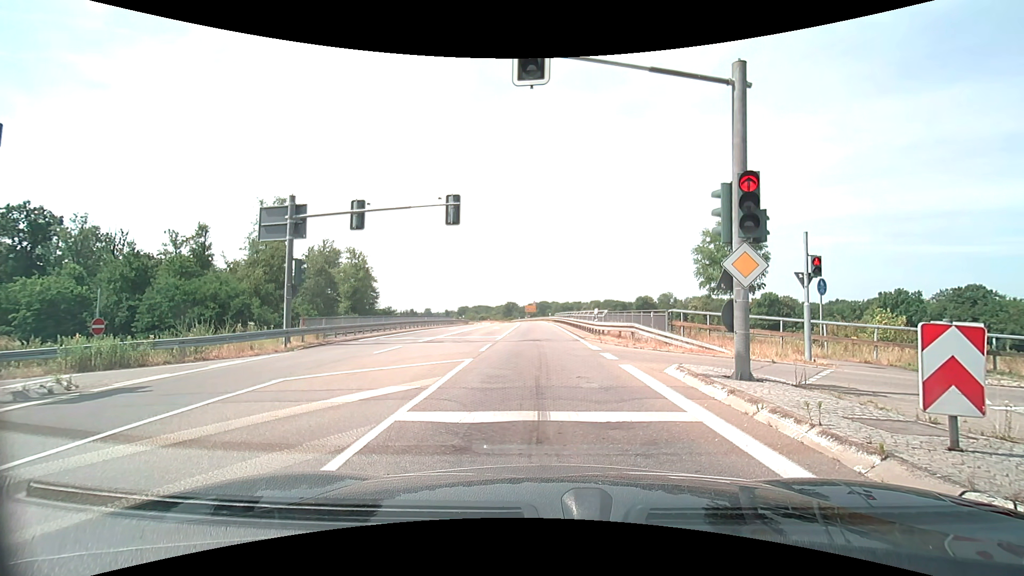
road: secondary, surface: asphalt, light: Day
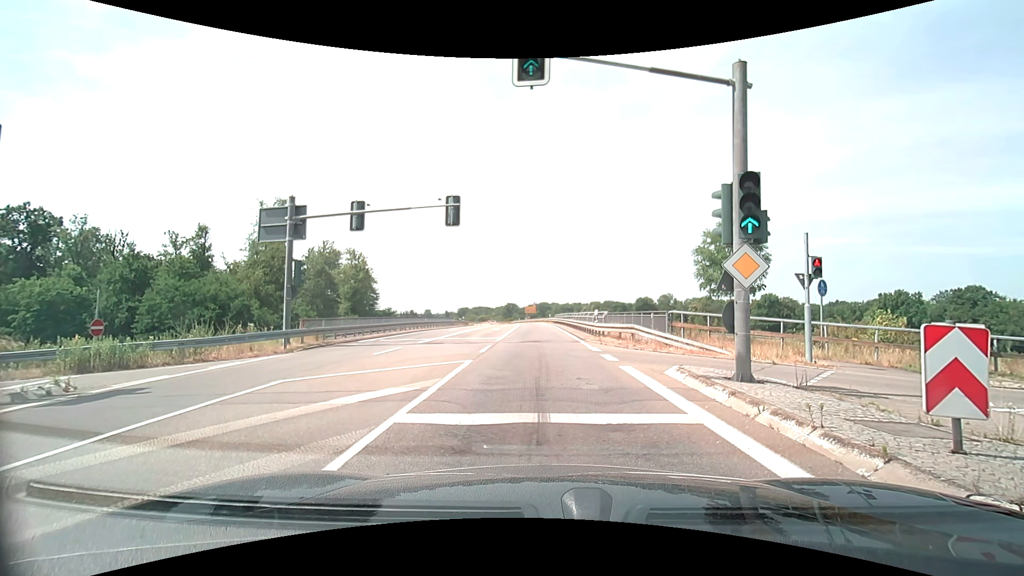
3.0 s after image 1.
(0.0, +0.1) m; 0°
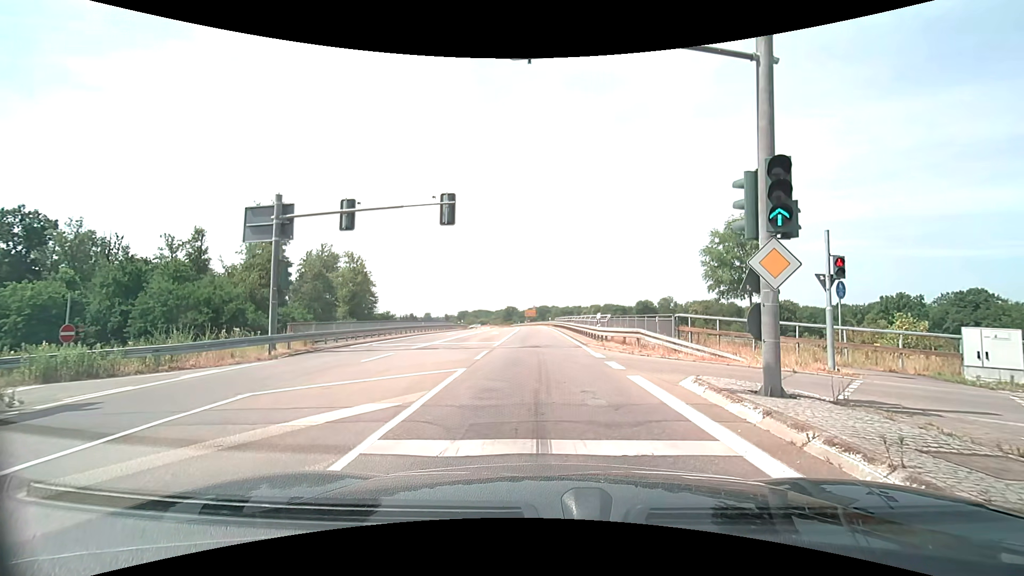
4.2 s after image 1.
(0.0, +1.2) m; -1°
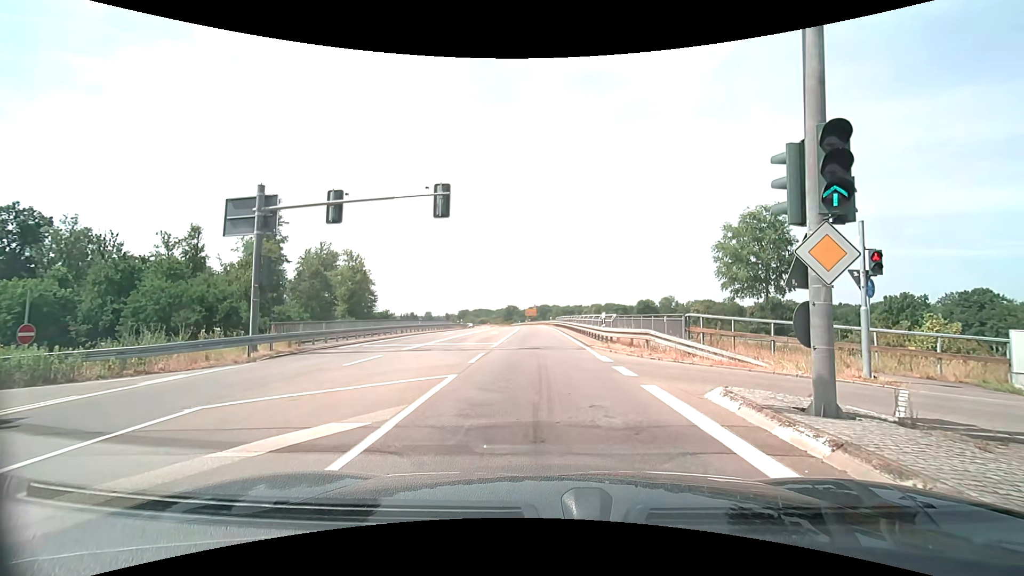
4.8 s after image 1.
(0.0, +1.5) m; 0°
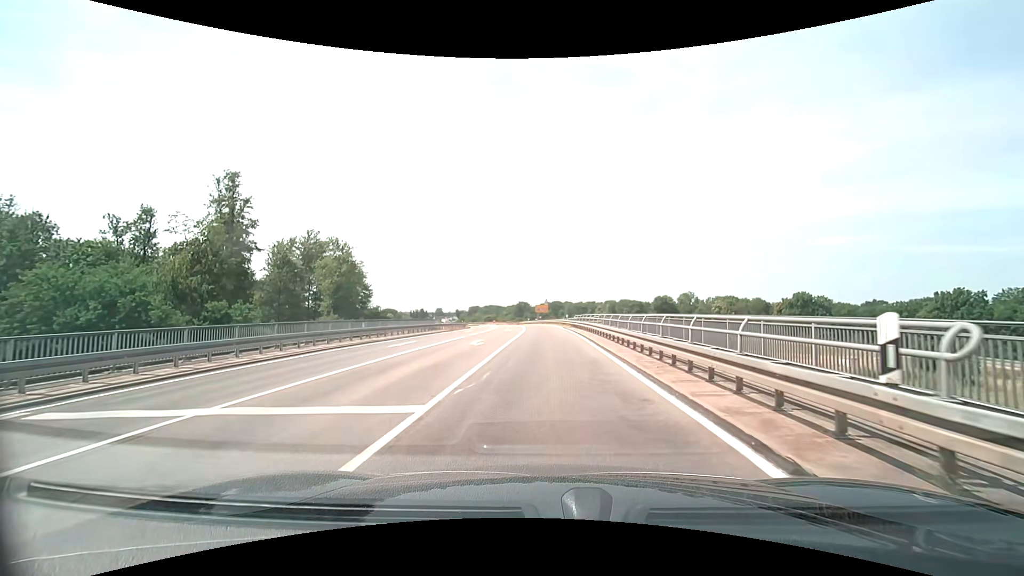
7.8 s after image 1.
(-0.2, +16.4) m; -2°
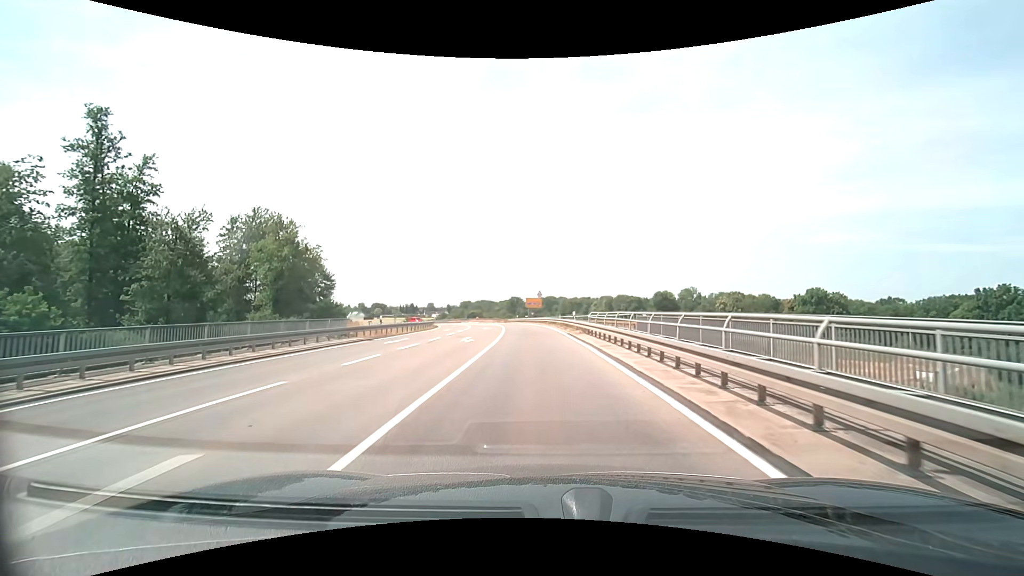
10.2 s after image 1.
(+0.3, +21.5) m; +2°
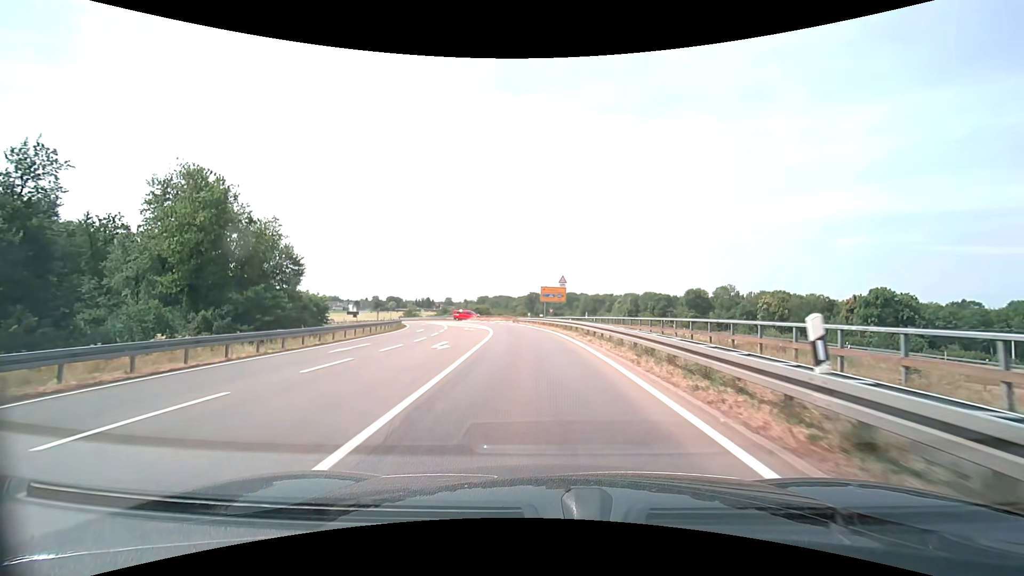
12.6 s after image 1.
(-0.6, +26.3) m; -2°
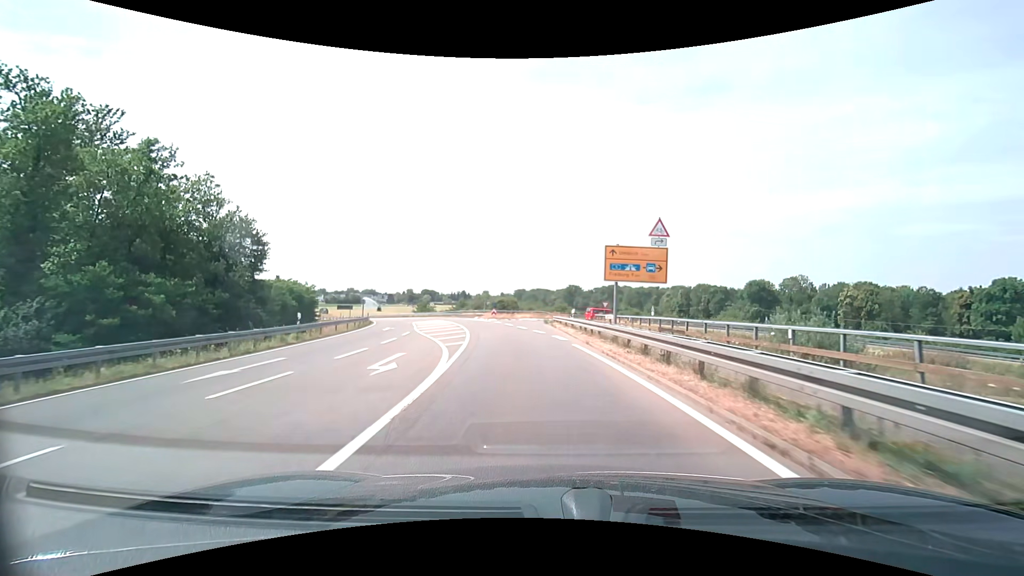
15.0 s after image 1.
(-1.1, +27.5) m; -5°
(0, +10) (-1, +20) (-2, +30) (-4, +40) (-7, +49) (-10, +59) (-13, +68) (-17, +78) (-21, +87) (-25, +96) m
